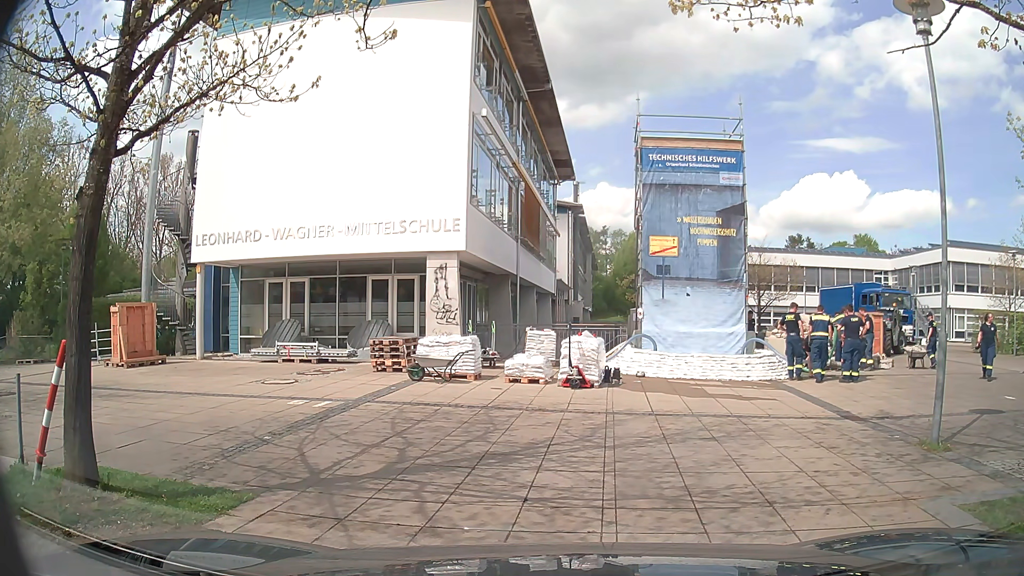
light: Day
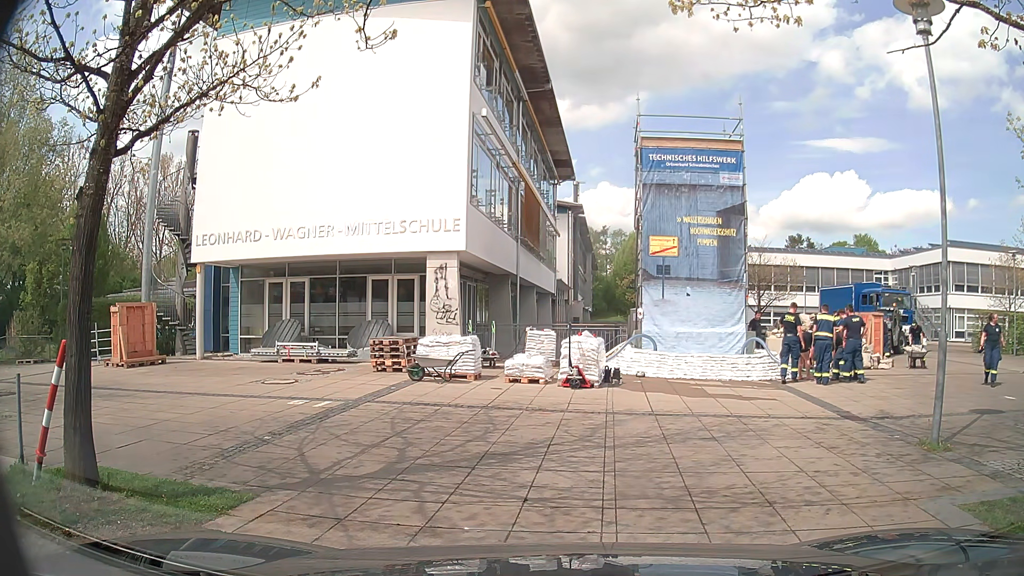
(0.0, 0.0) m; 0°
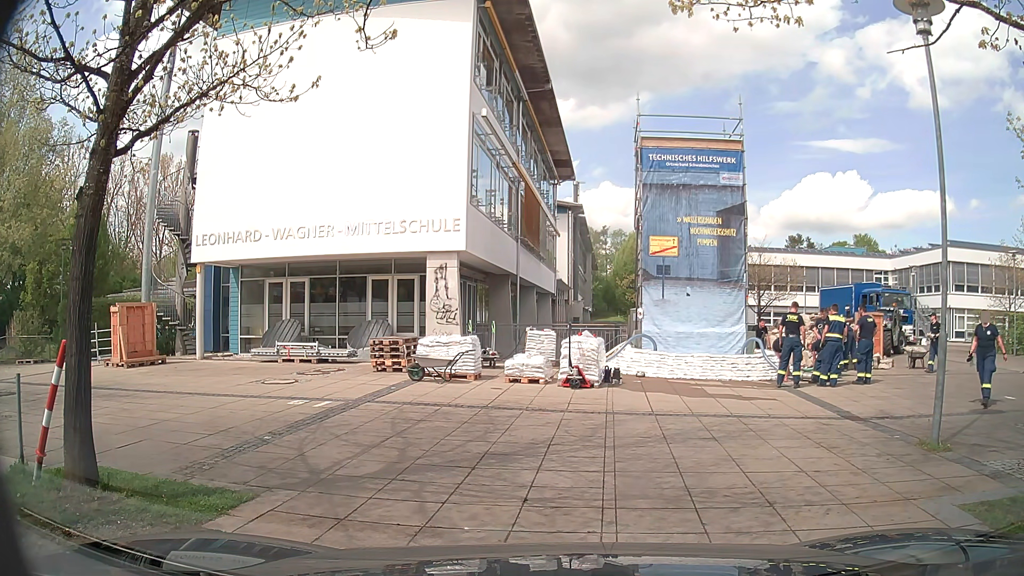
(0.0, 0.0) m; 0°
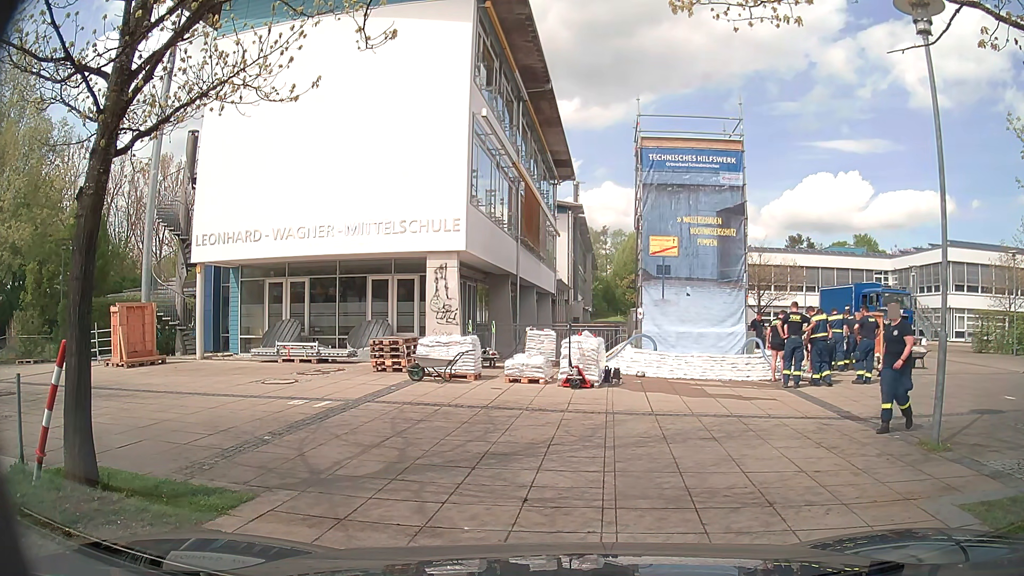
(0.0, 0.0) m; 0°
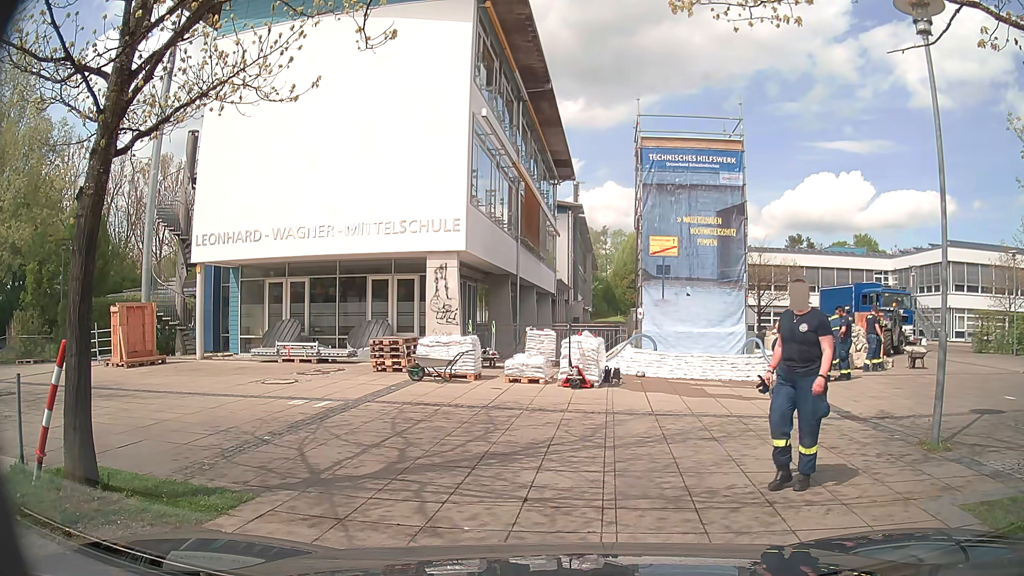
(0.0, 0.0) m; 0°
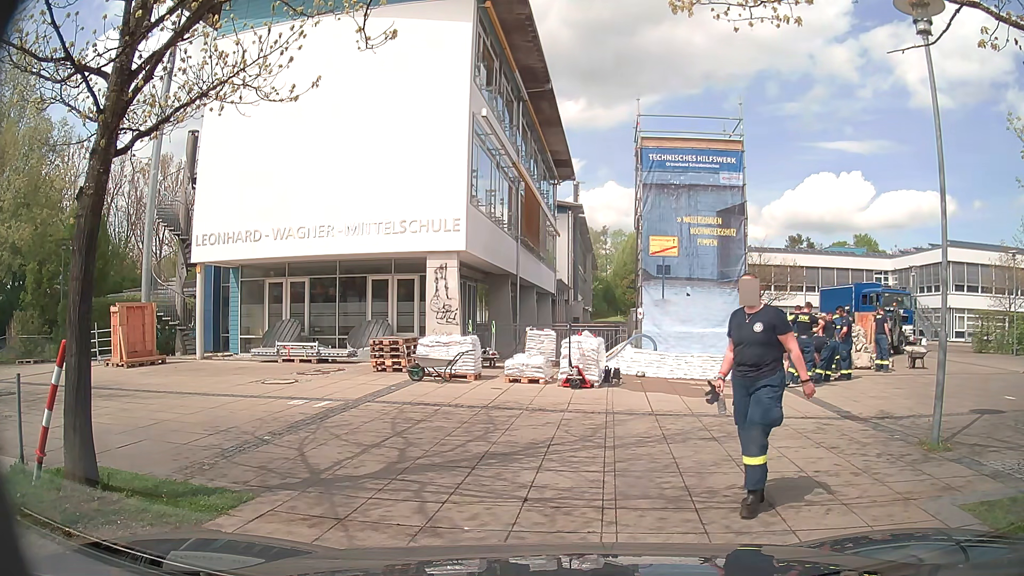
(0.0, 0.0) m; 0°
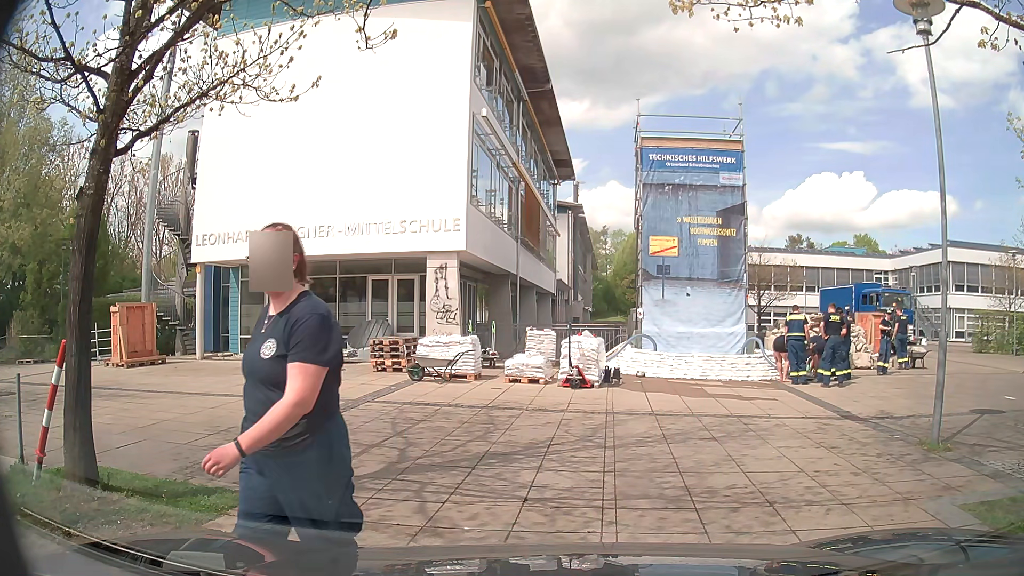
(0.0, 0.0) m; 0°
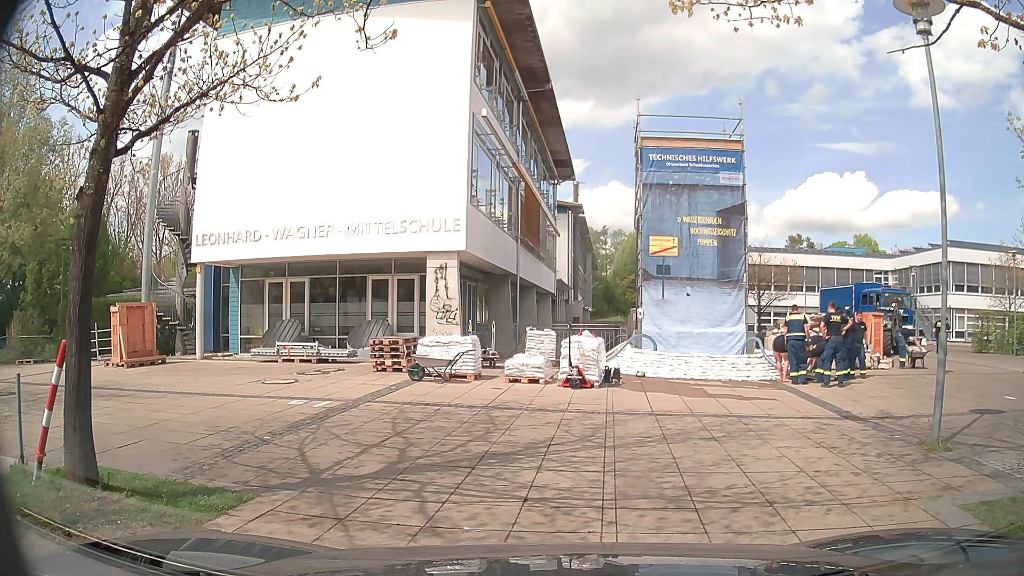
(0.0, 0.0) m; 0°
